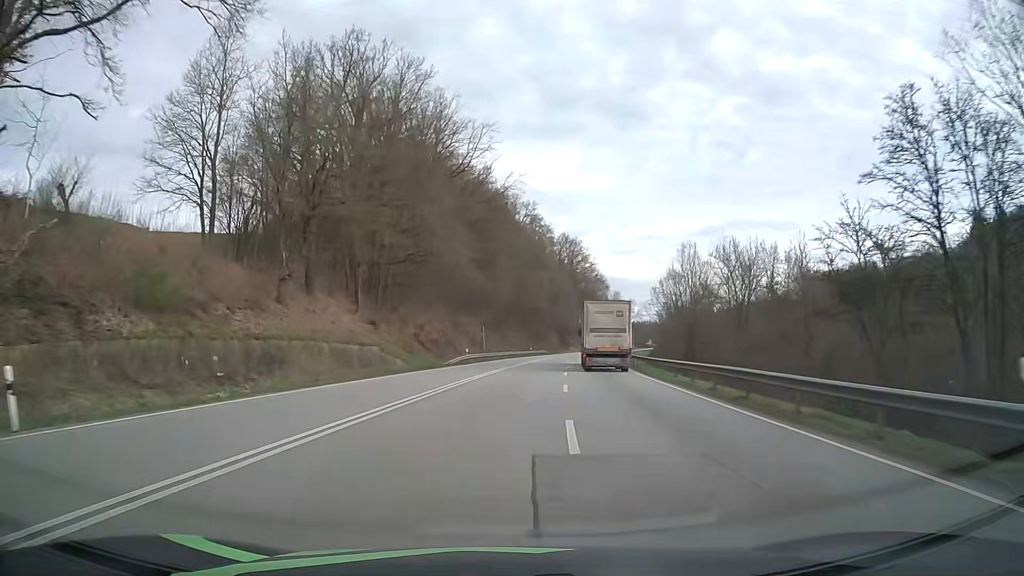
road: primary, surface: asphalt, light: Day
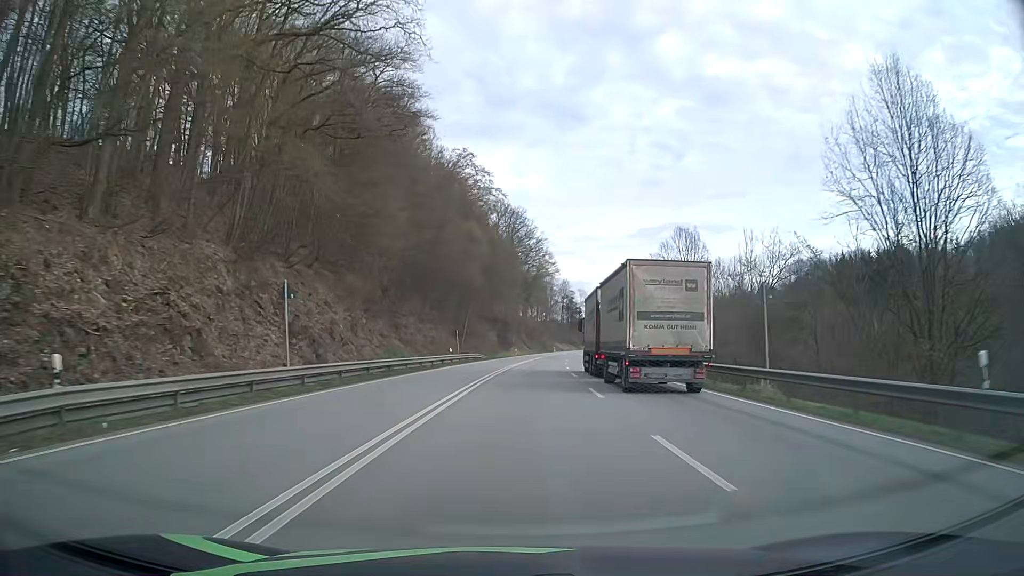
(+2.4, +49.9) m; +6°
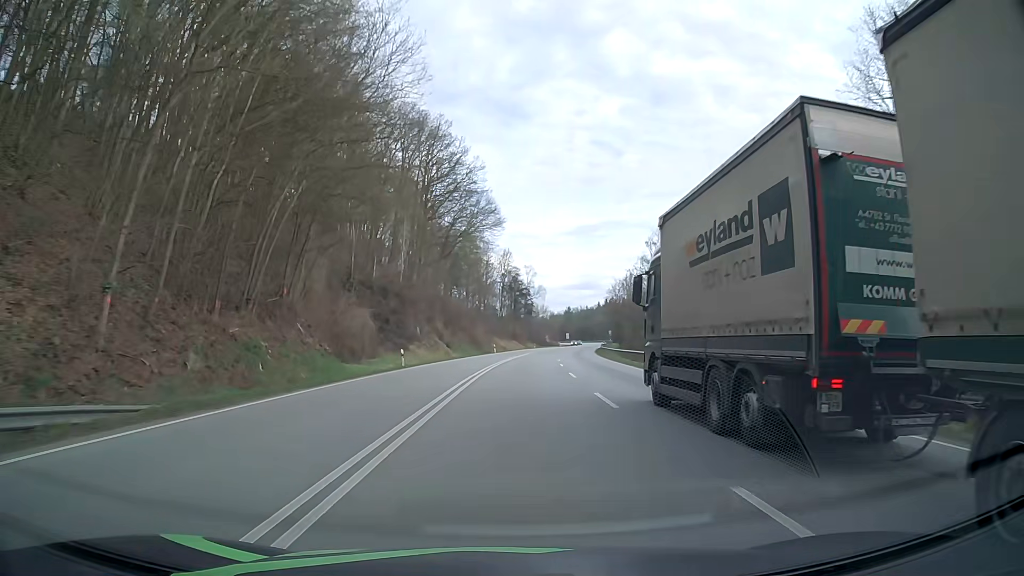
(+3.4, +63.6) m; +6°
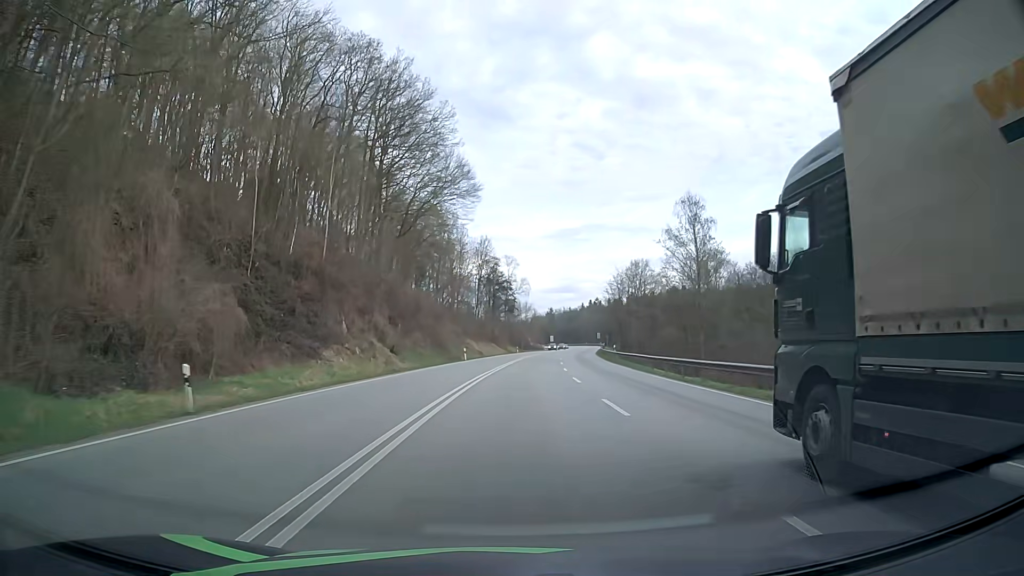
(+0.3, +24.8) m; +2°
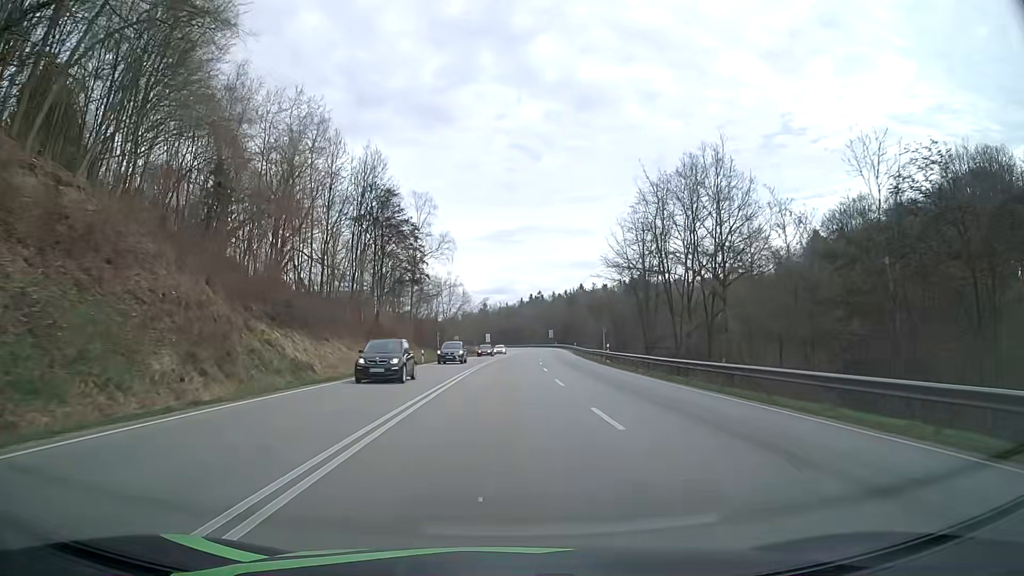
(+3.1, +61.8) m; +6°
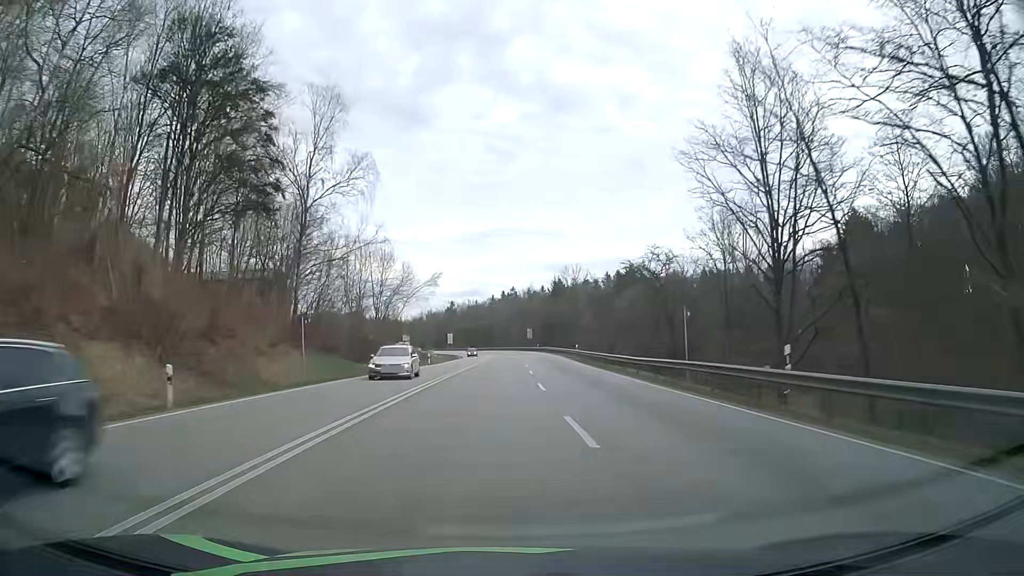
(+0.7, +37.4) m; +2°
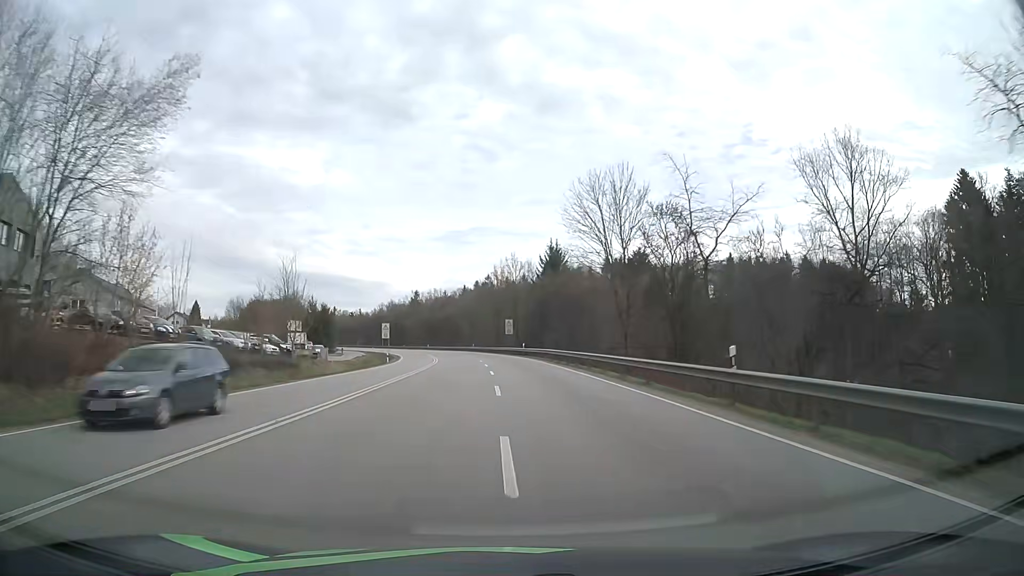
(+1.1, +50.4) m; +2°
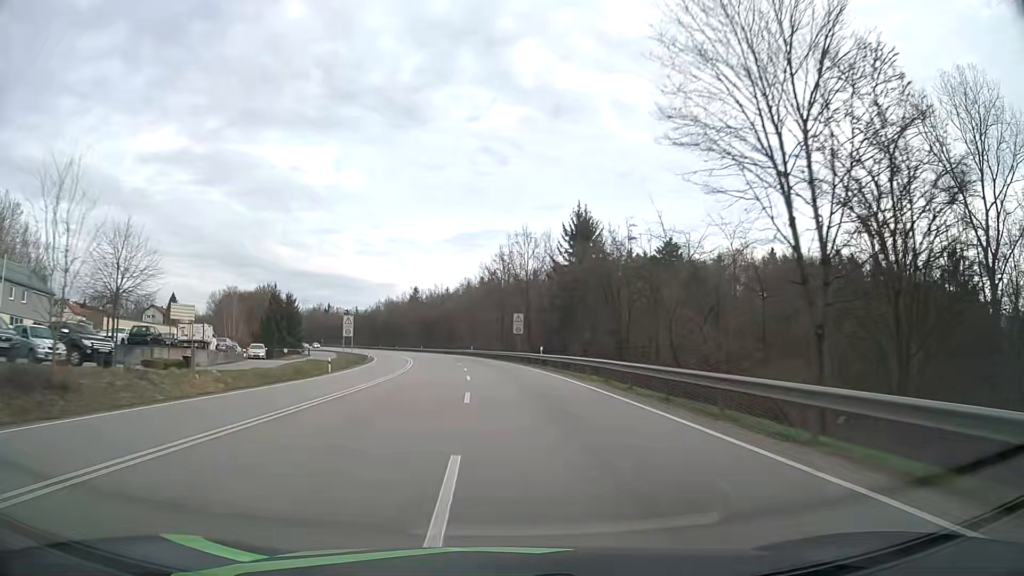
(0.0, +25.4) m; 0°
(0, +10) (0, +20) (-1, +30) (-1, +40) (-2, +50) (-3, +60) (-4, +70) (-6, +80) (-8, +90) (-10, +99) m
